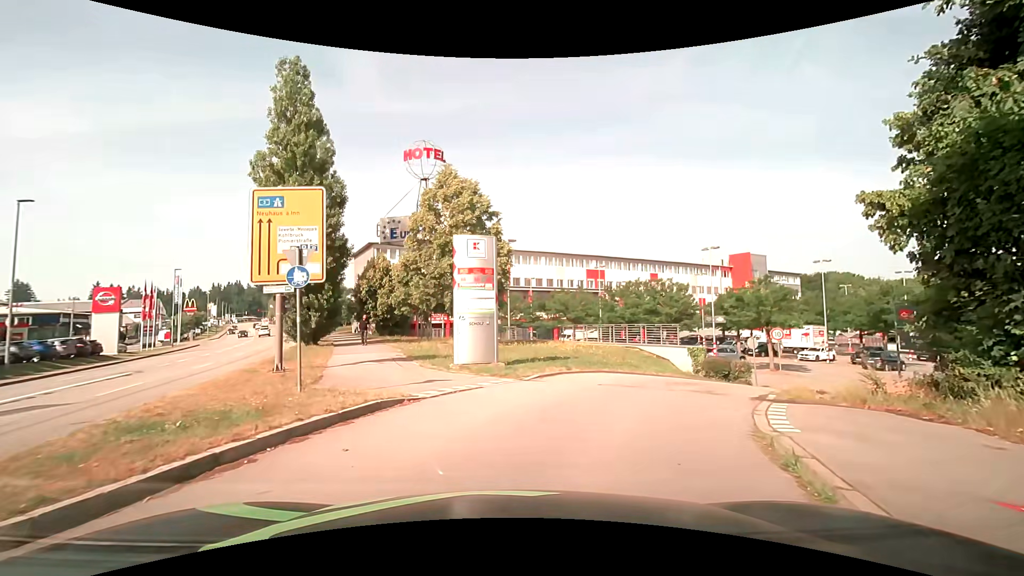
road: service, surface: asphalt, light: Day
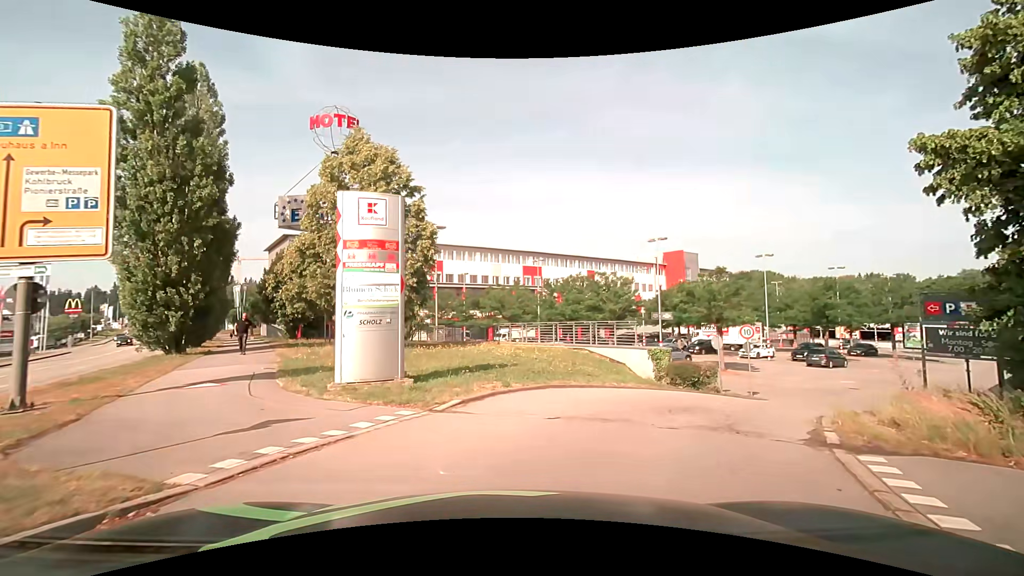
(+0.2, +4.7) m; +7°
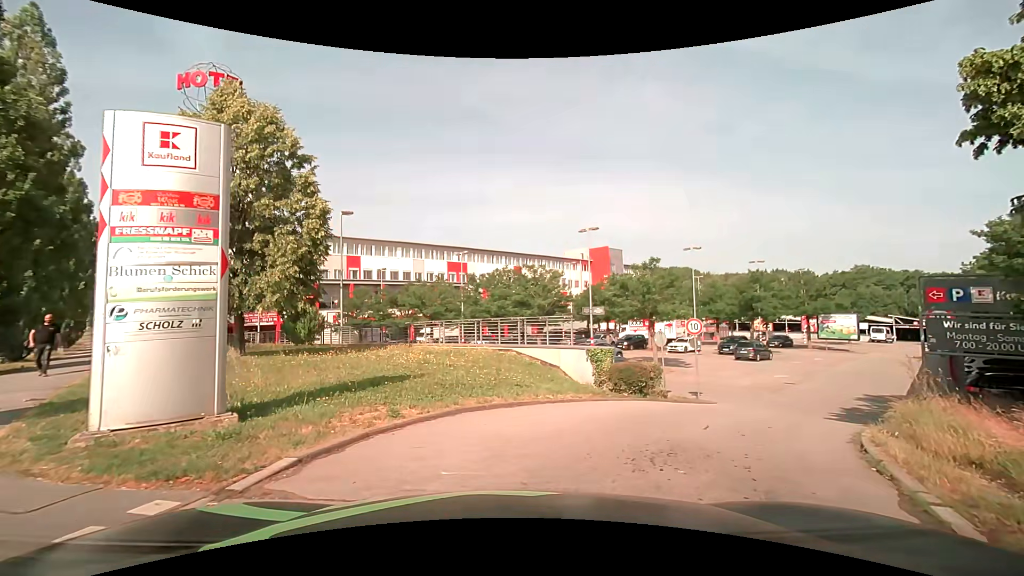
(+0.2, +3.6) m; +7°
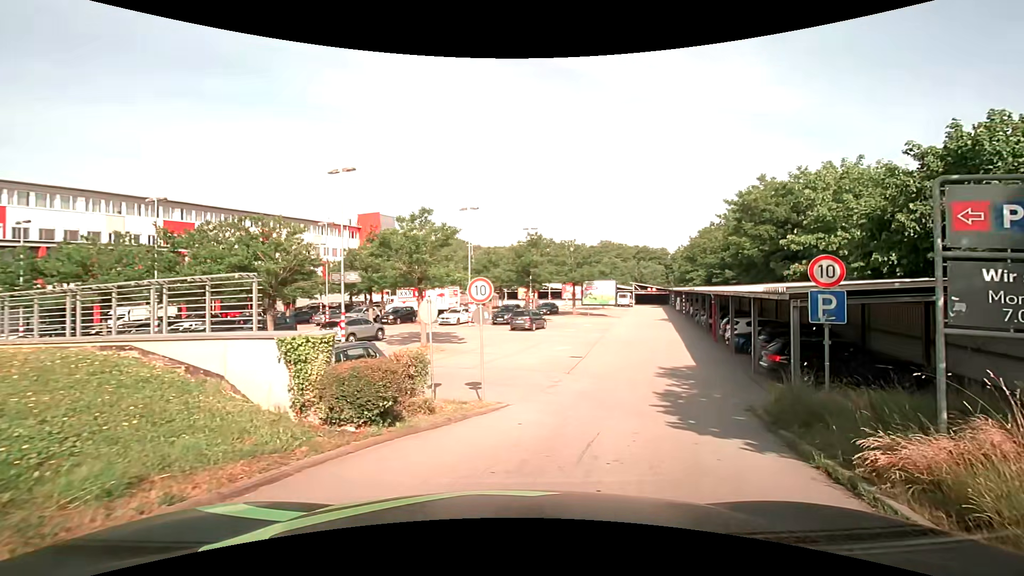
(+1.6, +7.6) m; +26°
